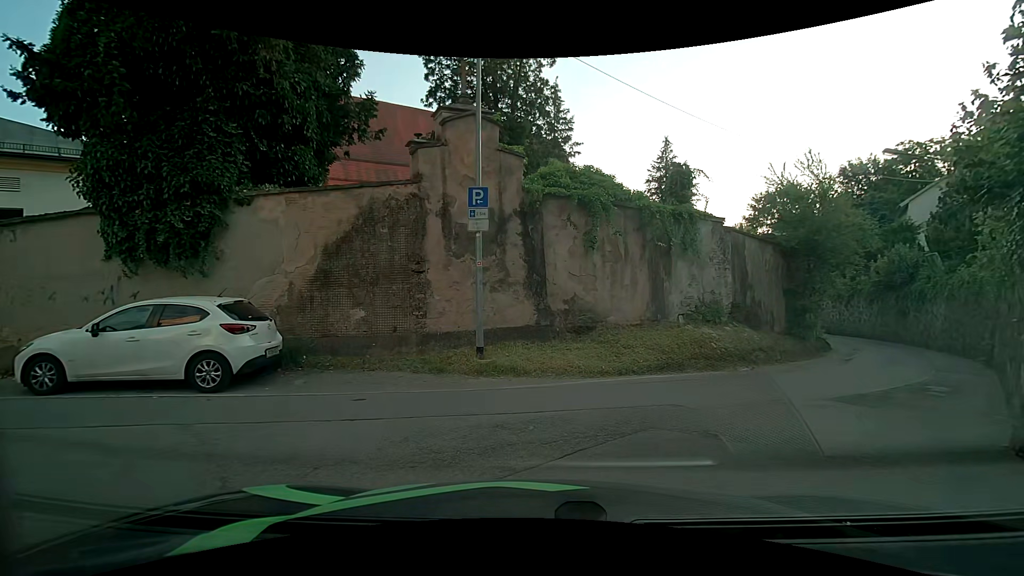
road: residential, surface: asphalt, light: Day
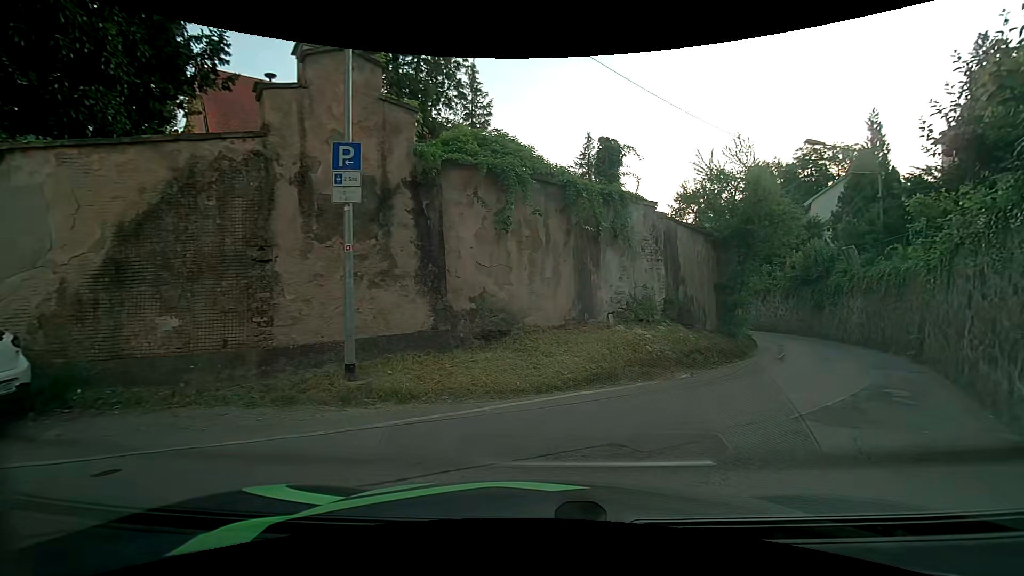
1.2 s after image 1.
(+0.2, +2.7) m; +8°
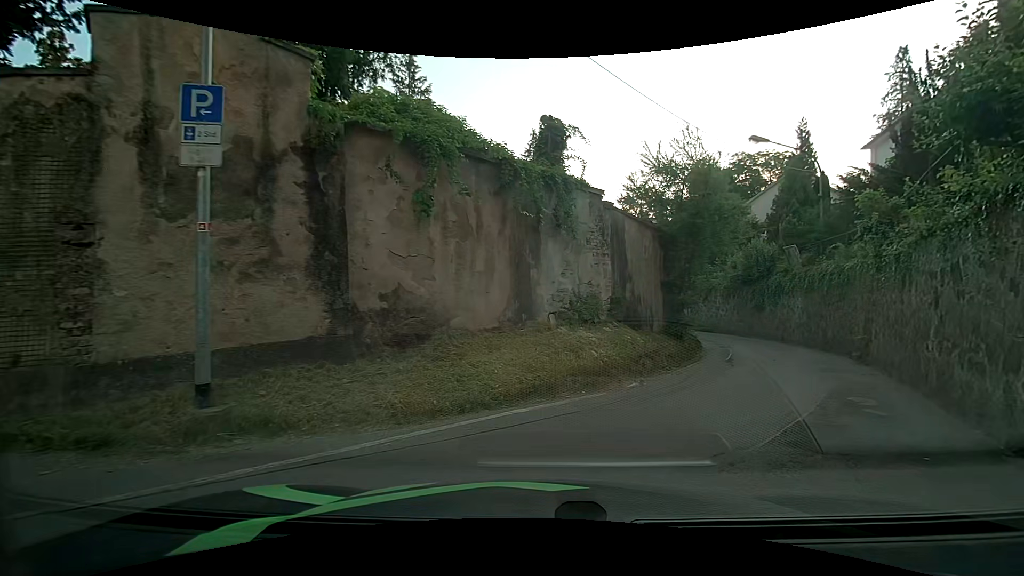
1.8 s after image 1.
(+0.1, +1.7) m; +7°
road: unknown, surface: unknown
